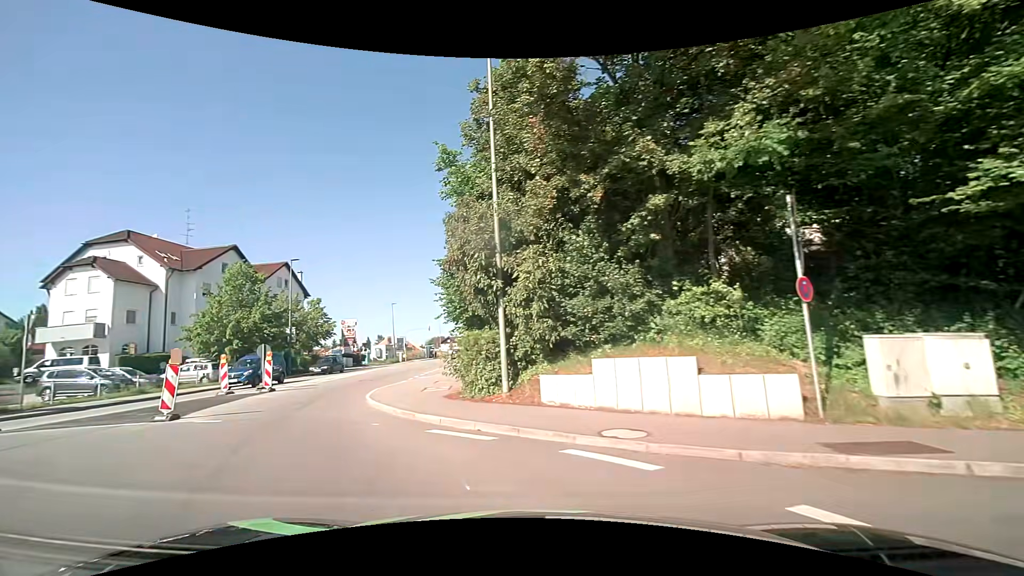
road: tertiary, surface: asphalt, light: Day
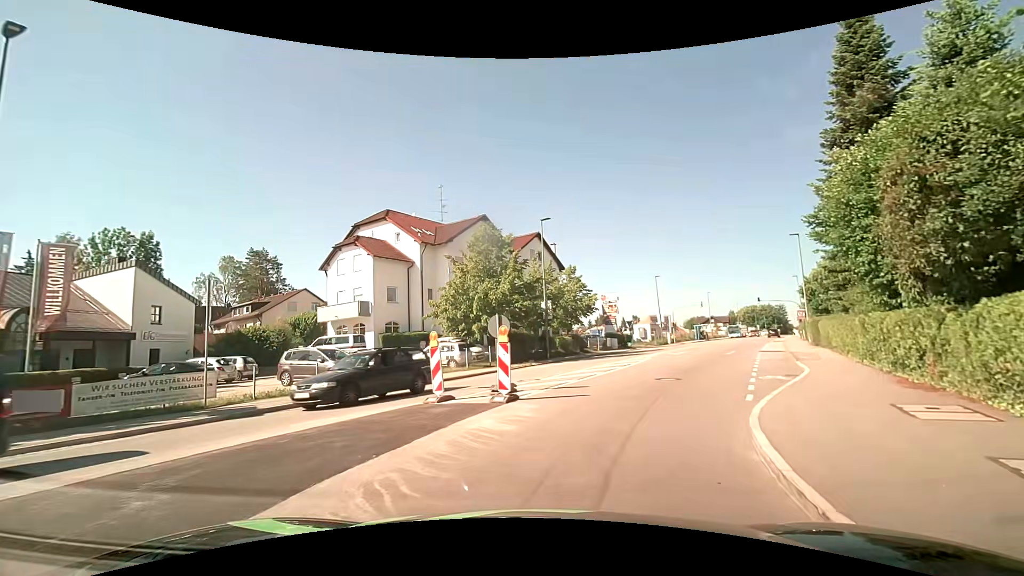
(-4.3, +11.2) m; -29°
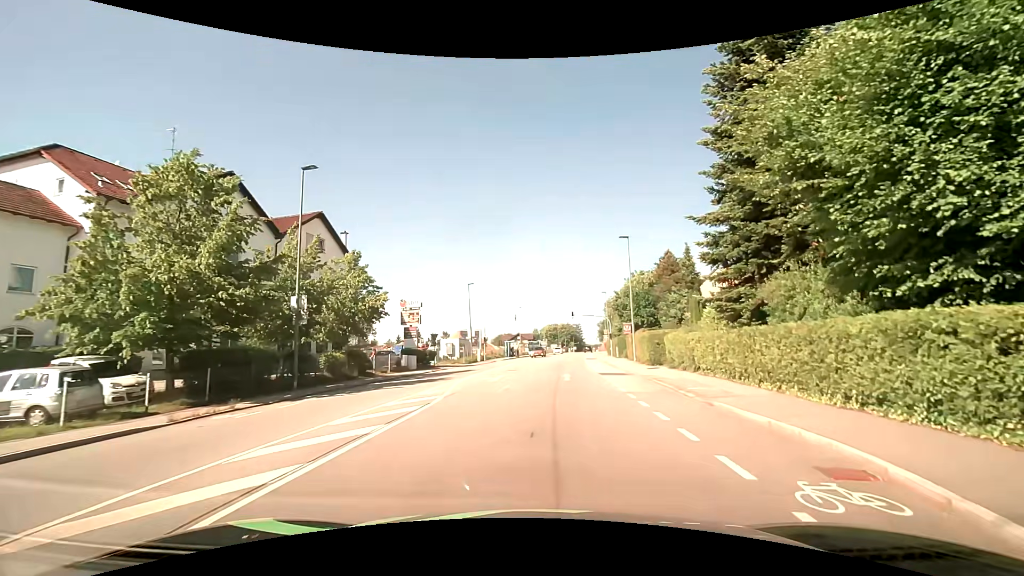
(+1.9, +12.3) m; +20°
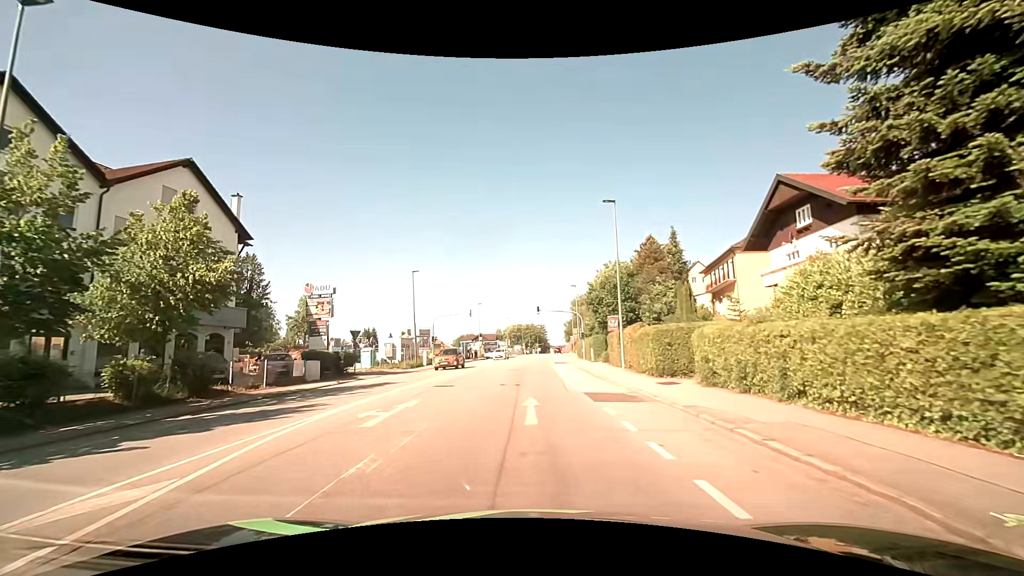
(+0.7, +11.2) m; +5°
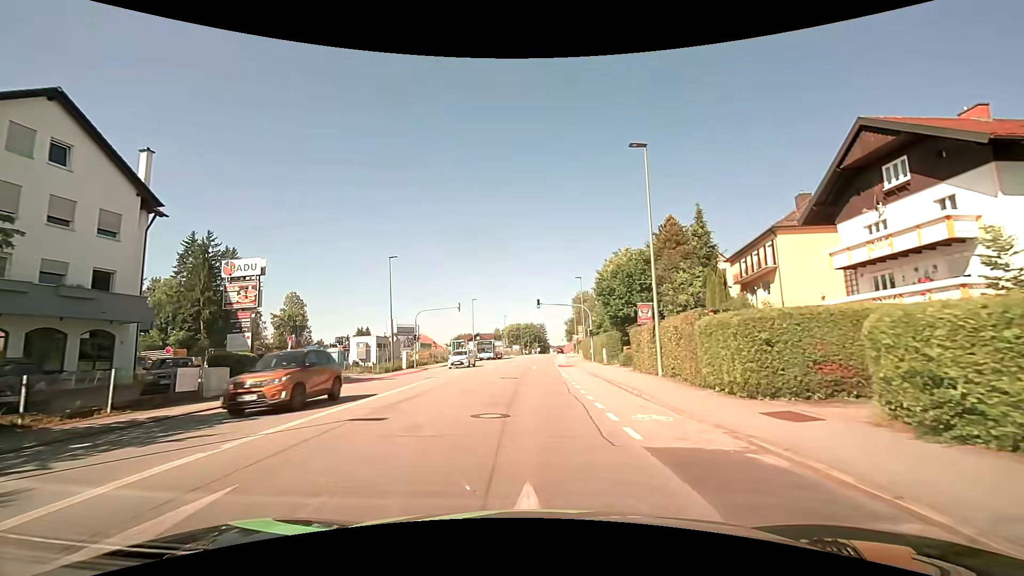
(0.0, +8.6) m; 0°
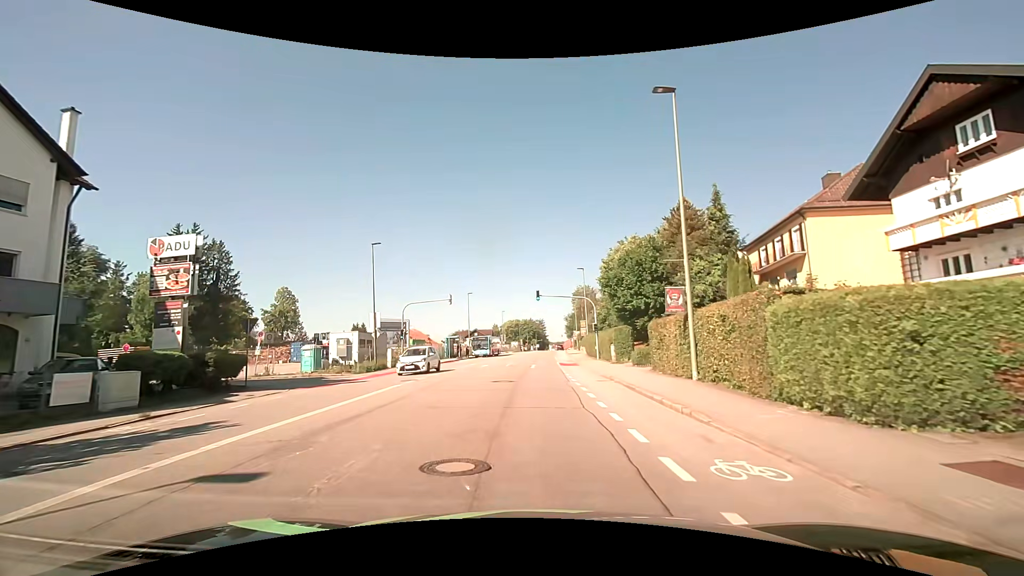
(0.0, +4.6) m; 0°
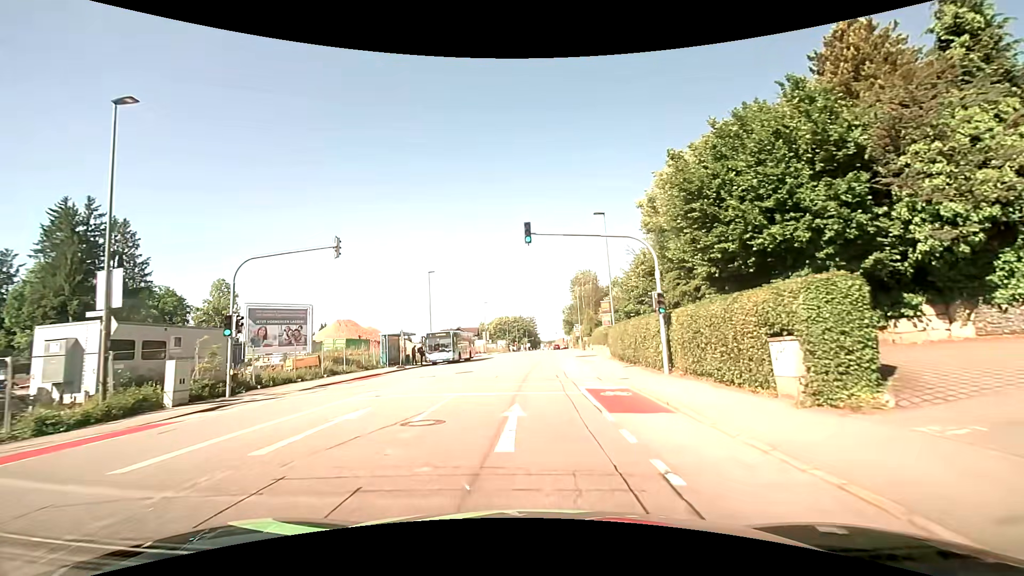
(+0.3, +24.6) m; +1°
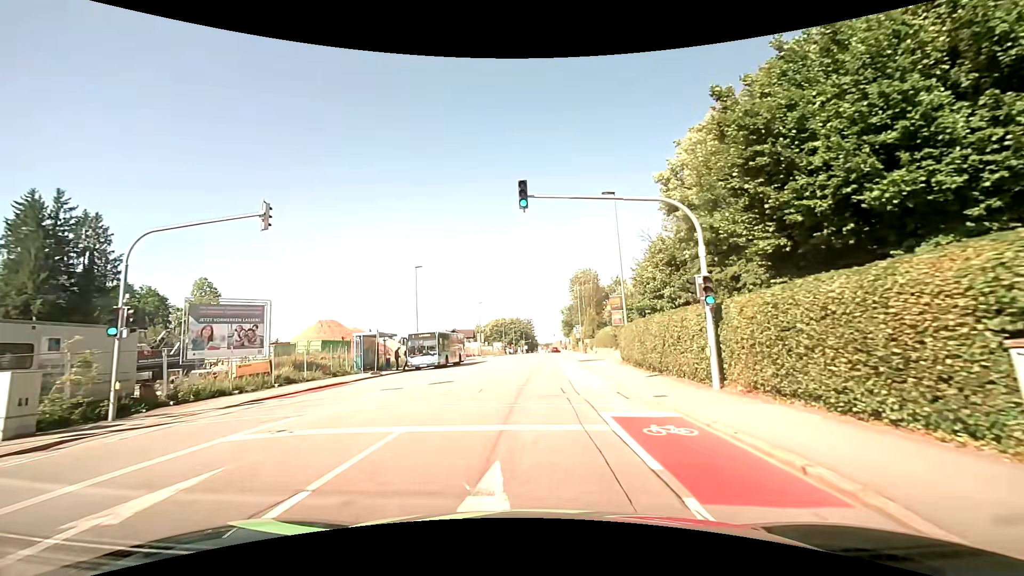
(0.0, +5.4) m; 0°
